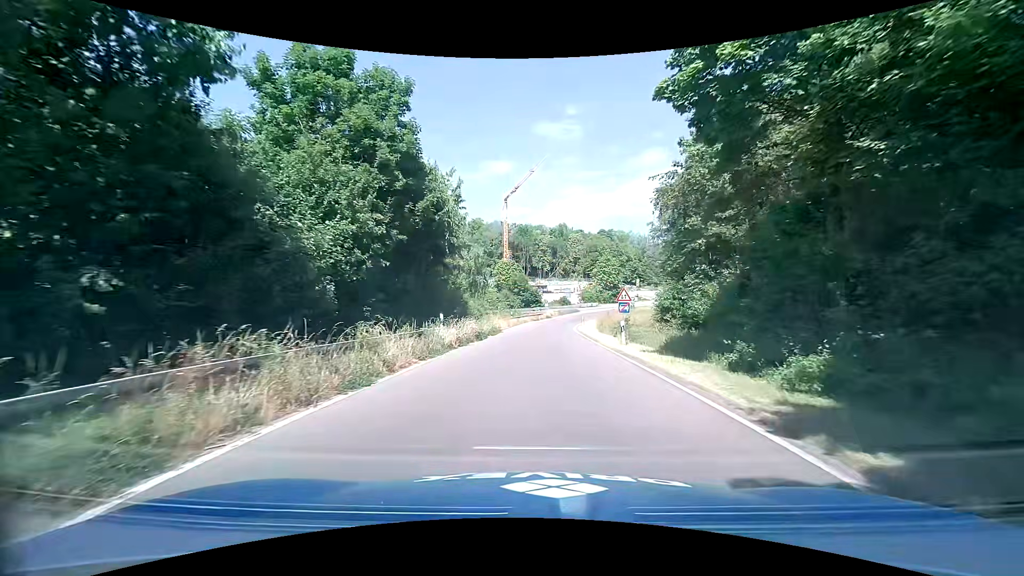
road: trunk_link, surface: asphalt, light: Day
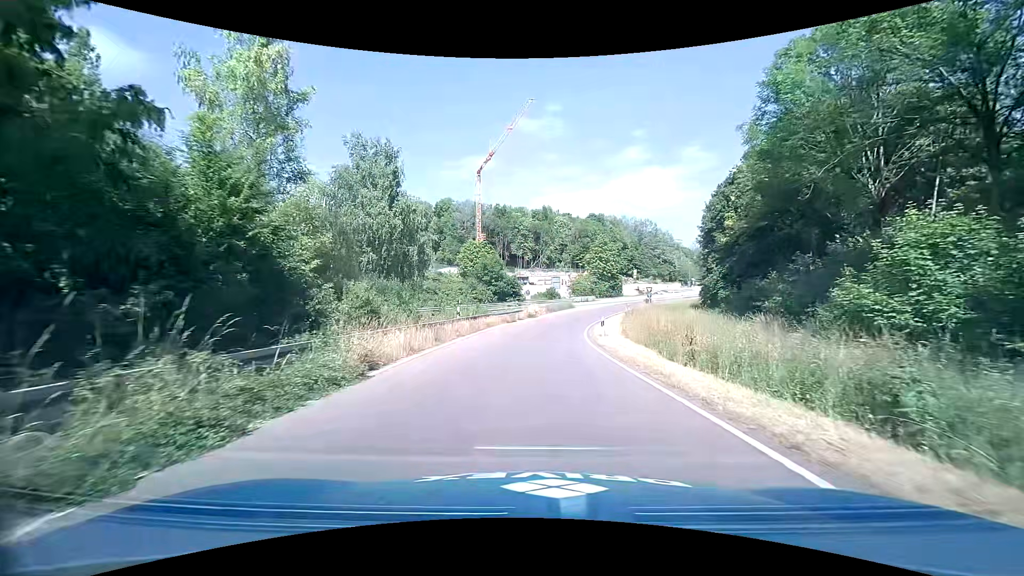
(+0.5, +26.6) m; +2°
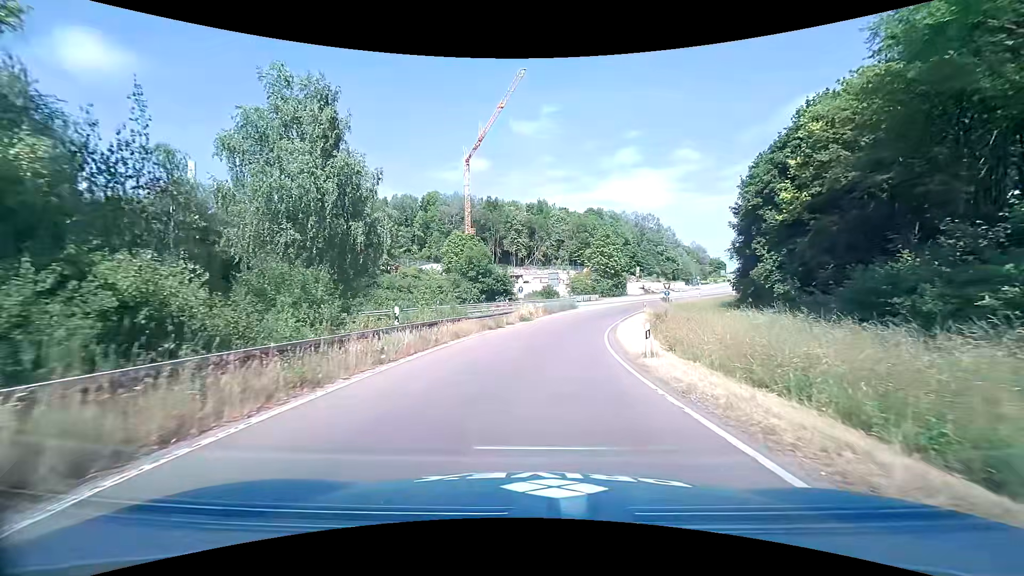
(+0.1, +11.0) m; 0°
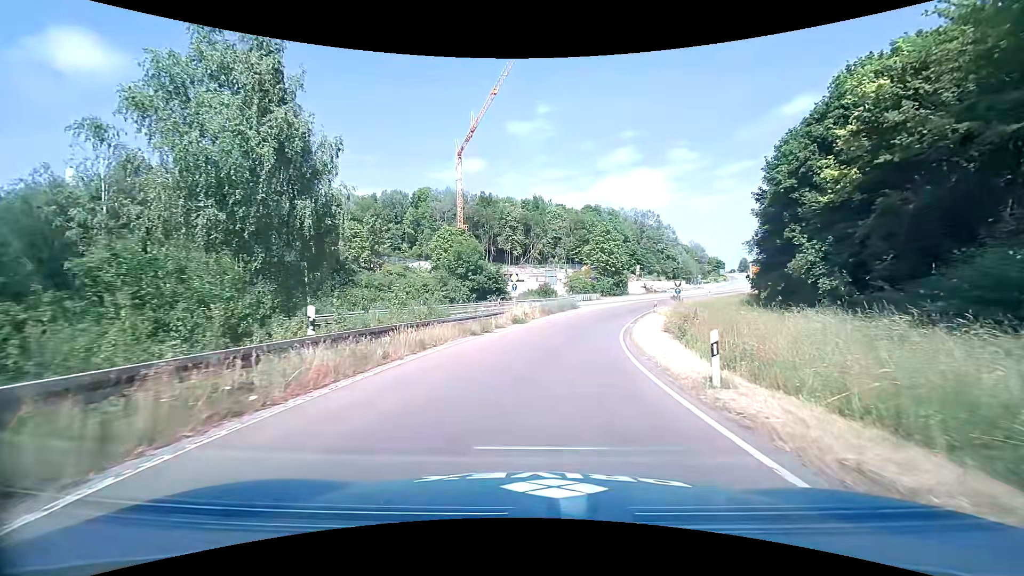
(+0.1, +5.6) m; +1°
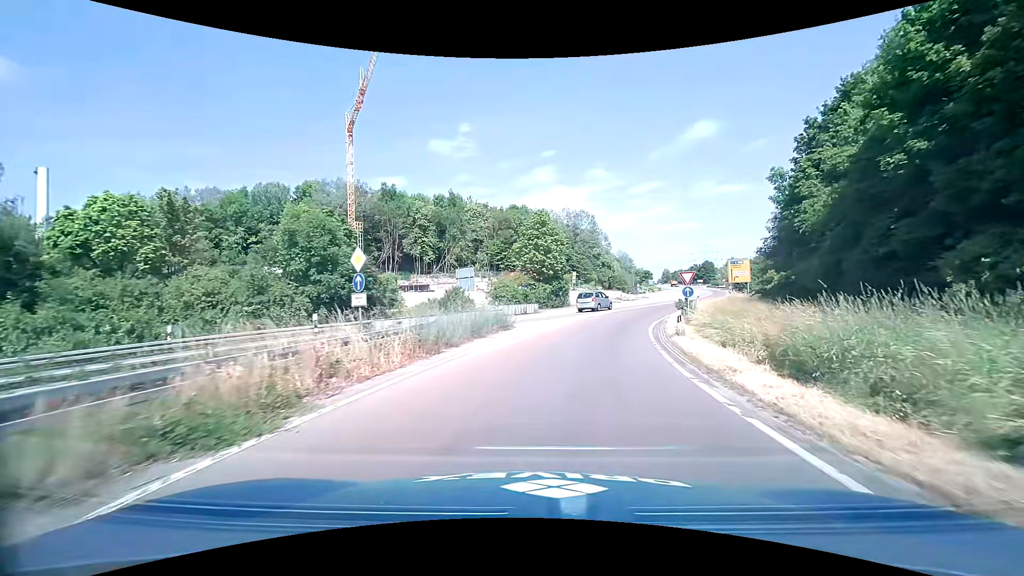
(+1.3, +23.0) m; +8°
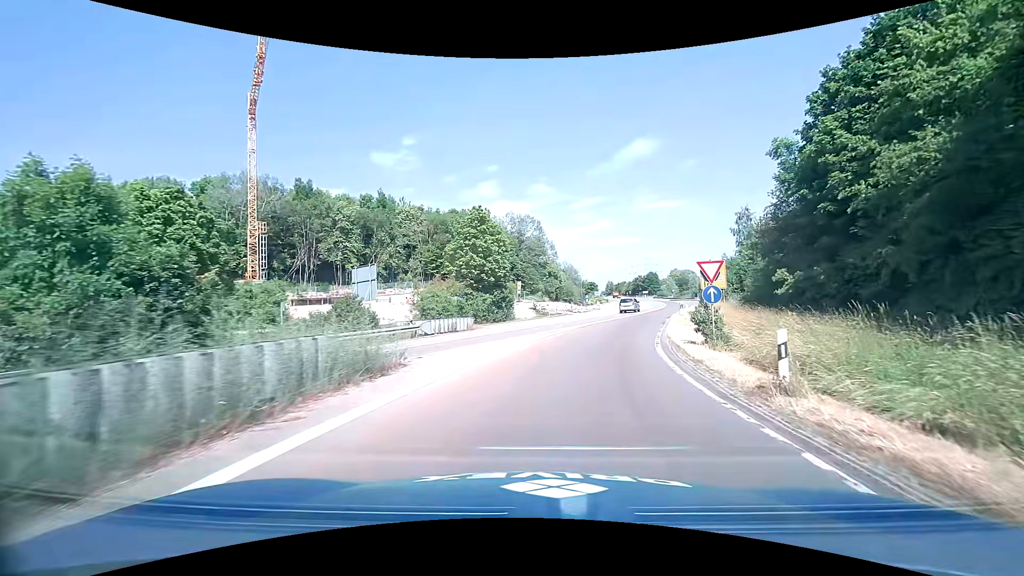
(+0.6, +11.6) m; +6°
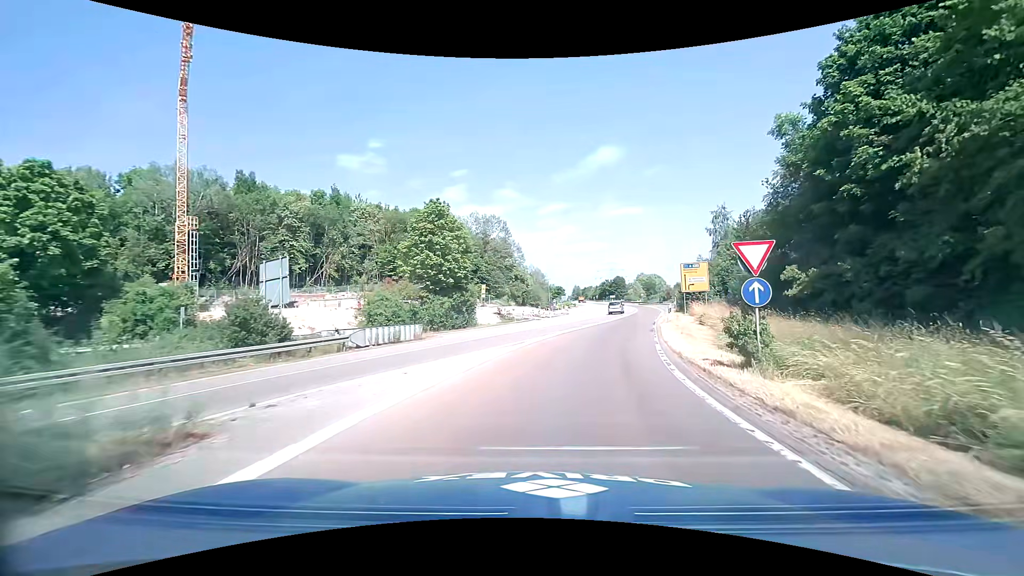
(+0.2, +5.7) m; +3°
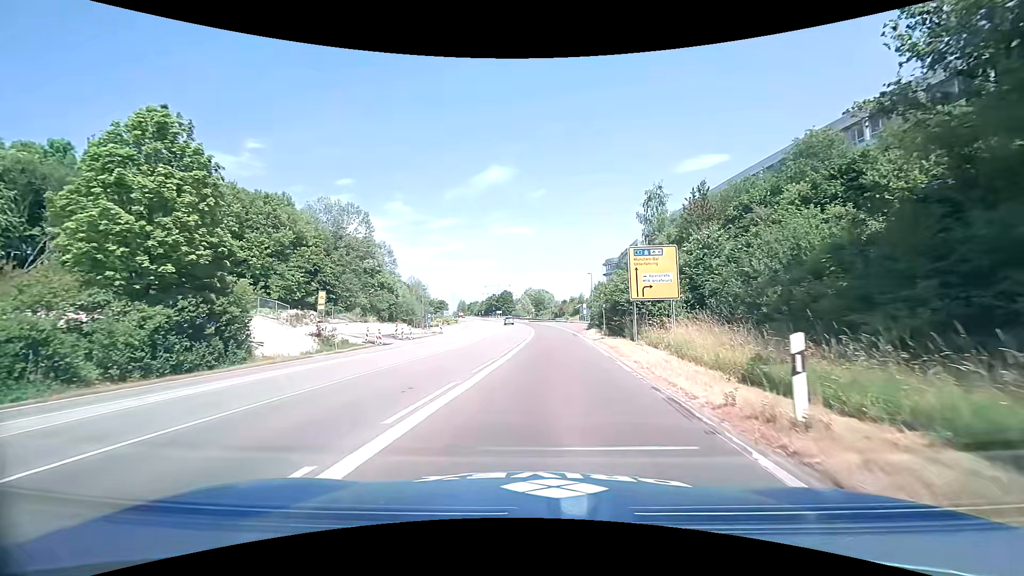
(+3.1, +23.0) m; +13°
(0, +10) (+1, +20) (+1, +30) (+1, +40) (+2, +50) (+2, +60) (+1, +70) (+1, +80) (0, +90) (-1, +100) m
